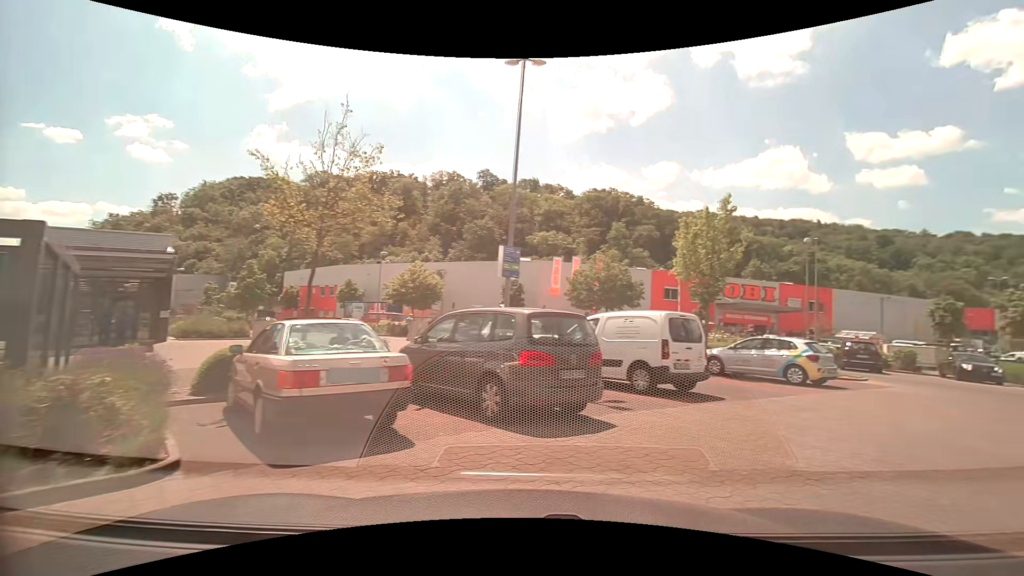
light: Day
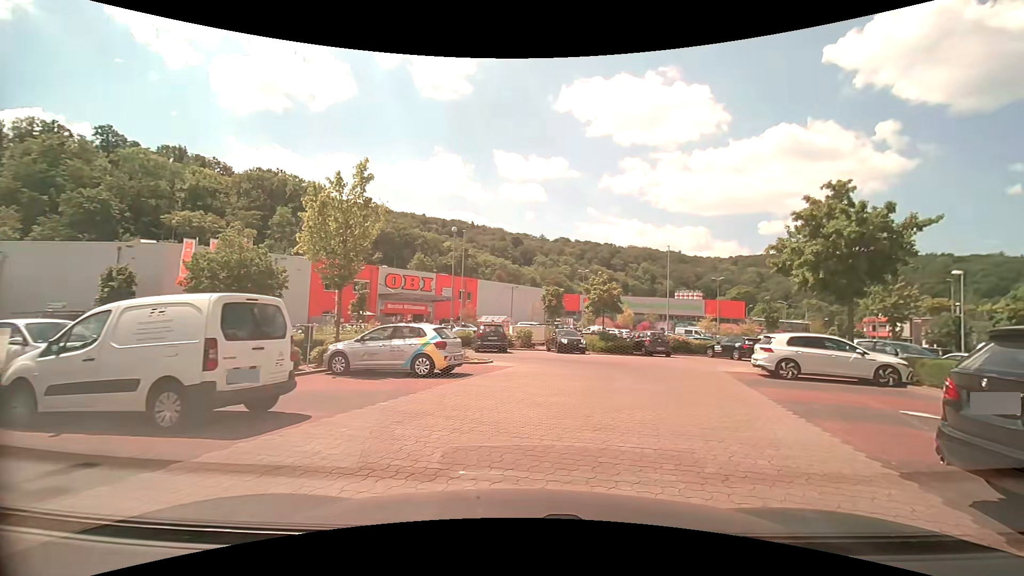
(+1.4, +3.6) m; +37°
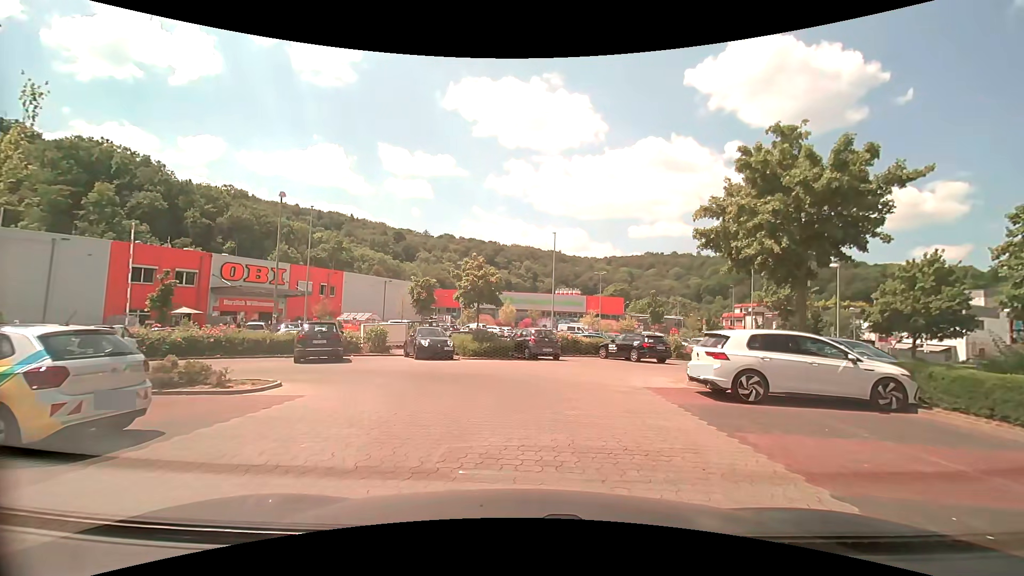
(+1.2, +7.2) m; +14°
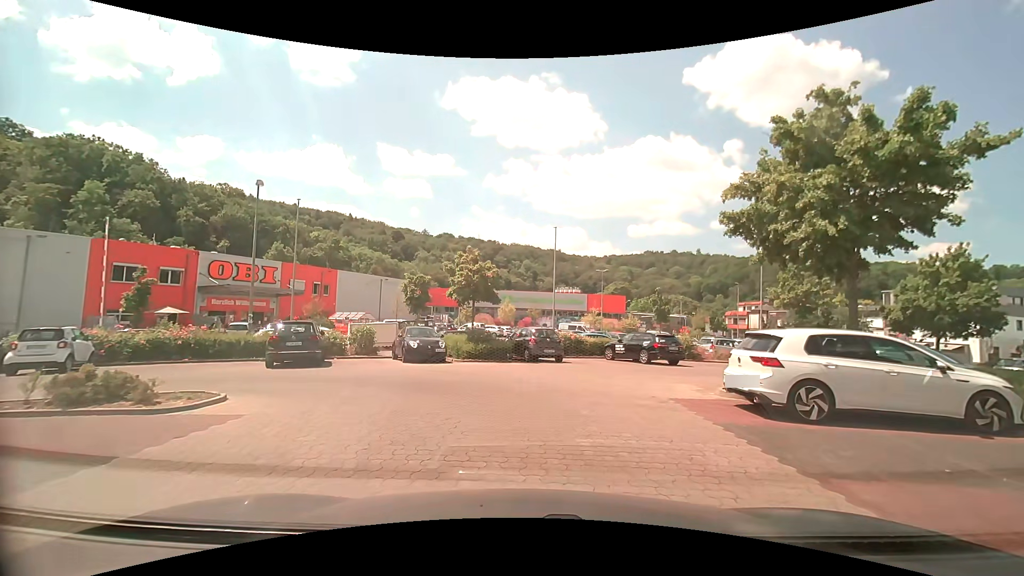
(0.0, +2.1) m; 0°
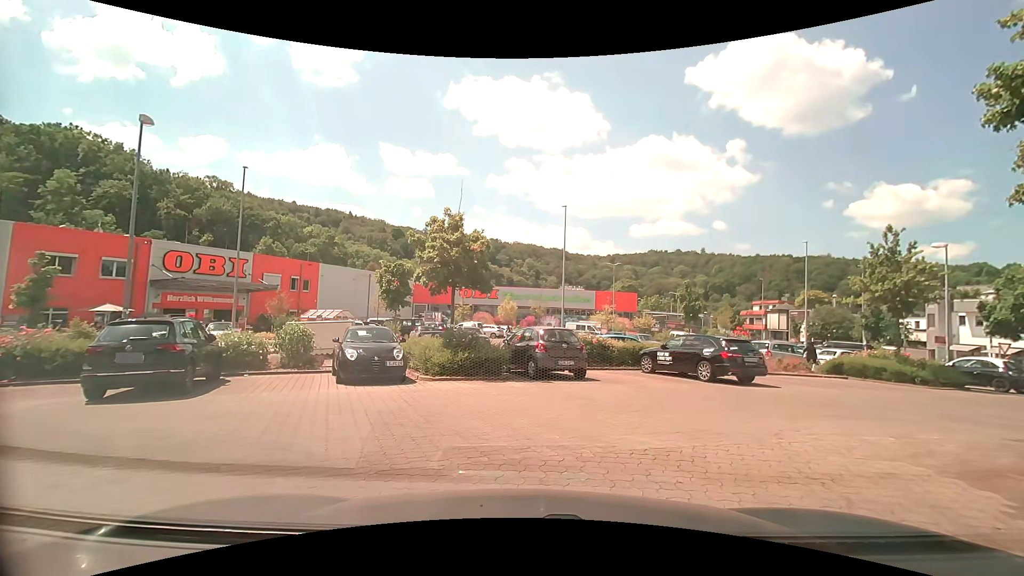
(0.0, +7.1) m; -1°
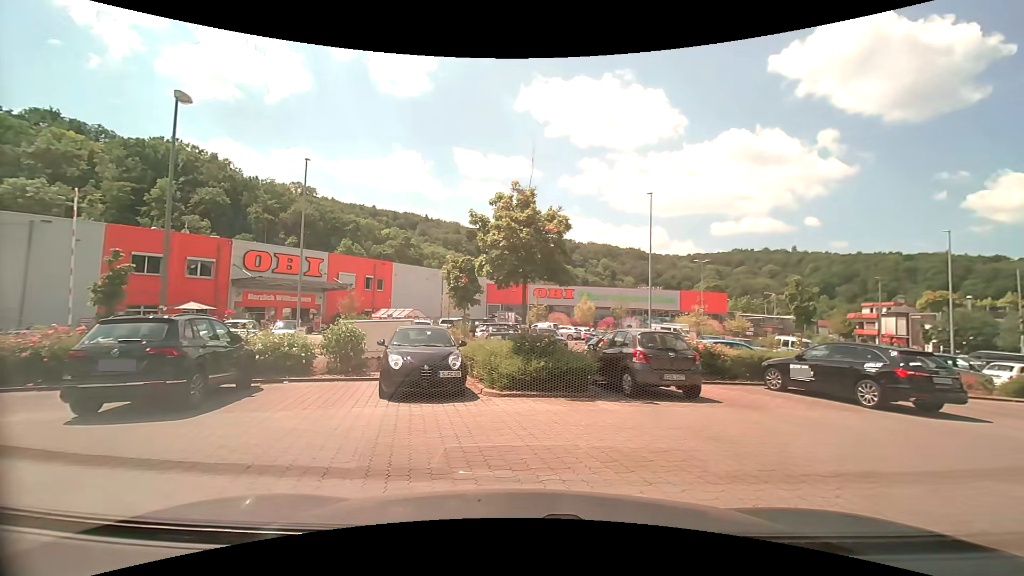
(0.0, +3.1) m; -7°
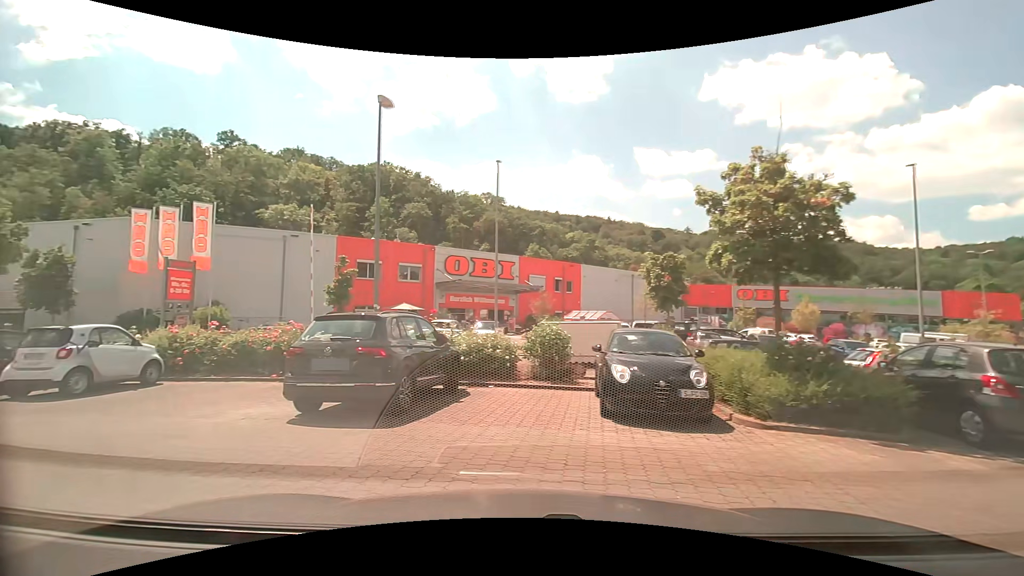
(-0.3, +2.1) m; -21°
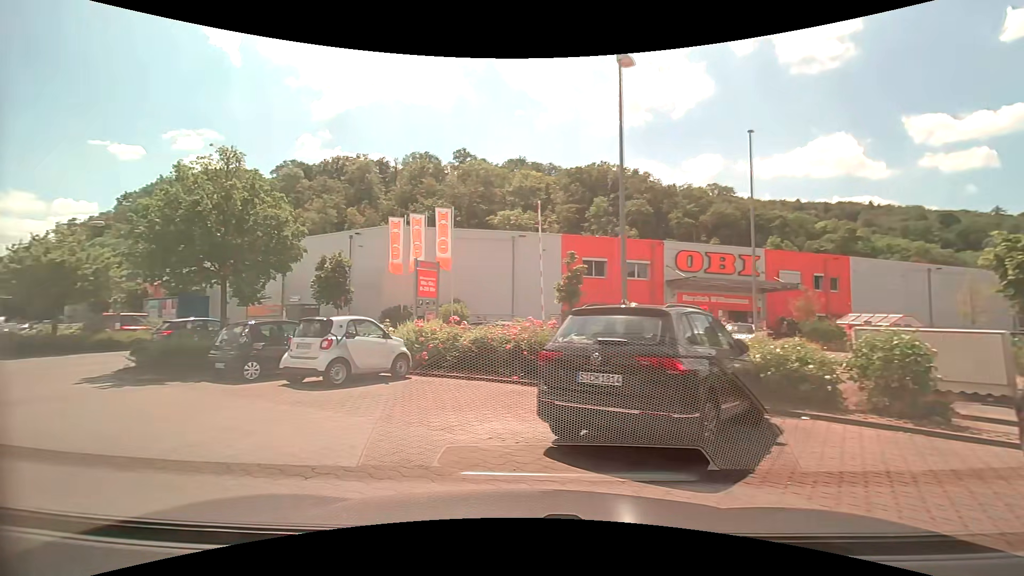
(-0.6, +2.7) m; -23°
